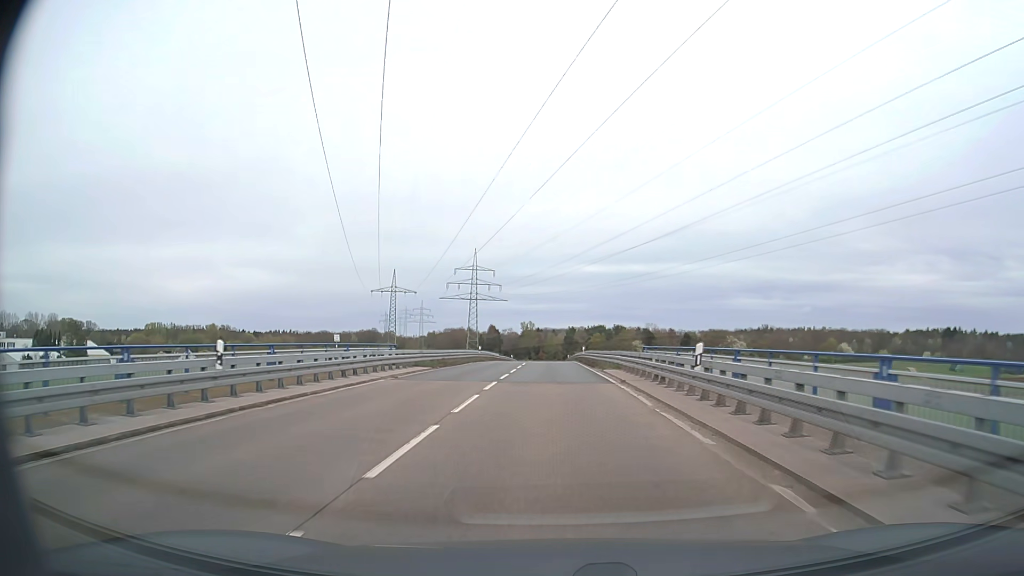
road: secondary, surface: asphalt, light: Day
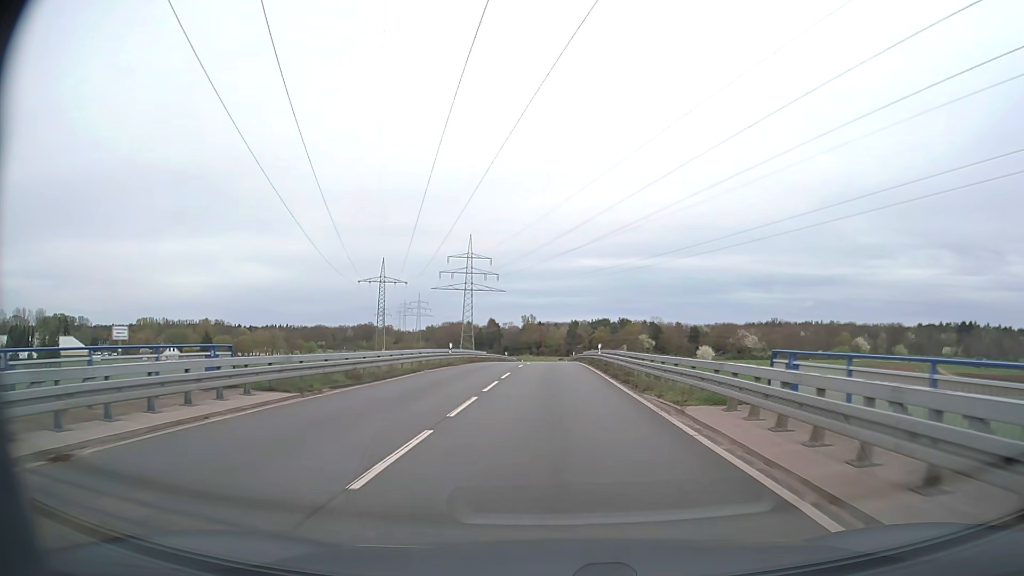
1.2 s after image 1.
(0.0, +18.2) m; 0°
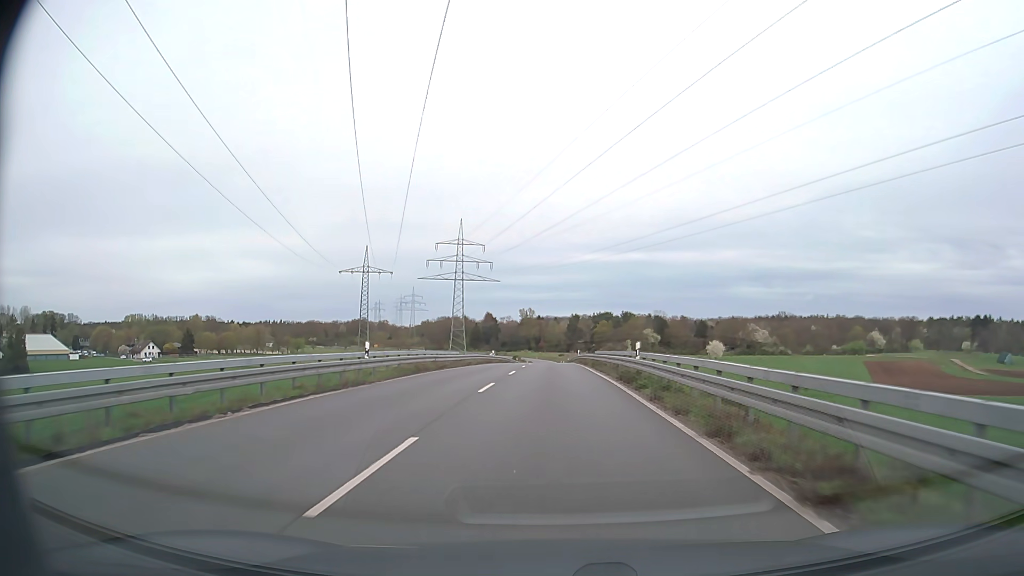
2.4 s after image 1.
(0.0, +18.9) m; 0°
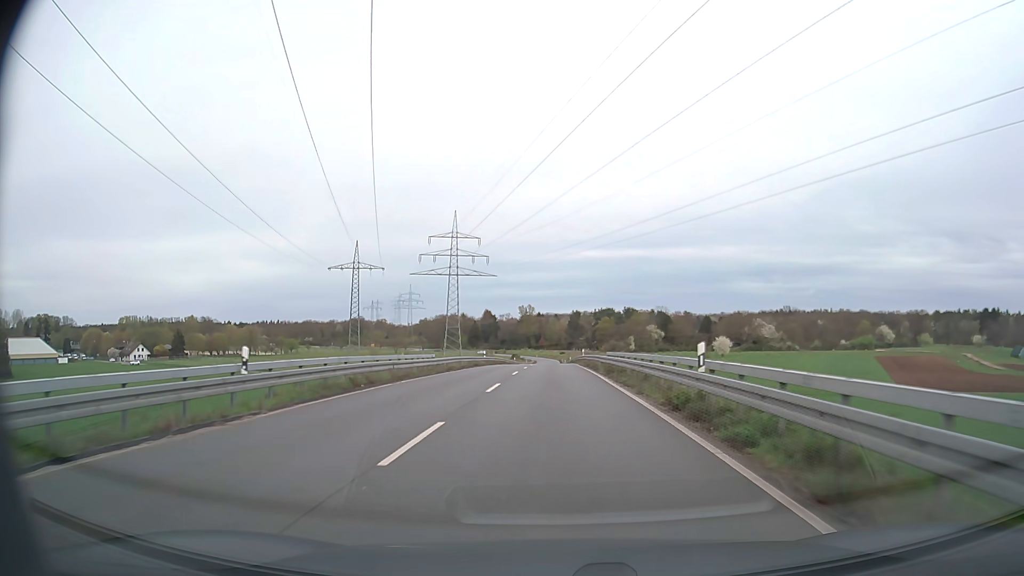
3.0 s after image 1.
(0.0, +9.6) m; 0°
(0, +10) (0, +20) (0, +30) (0, +40) (0, +50) (0, +60) (0, +70) (0, +80) (0, +90) (0, +100) m
